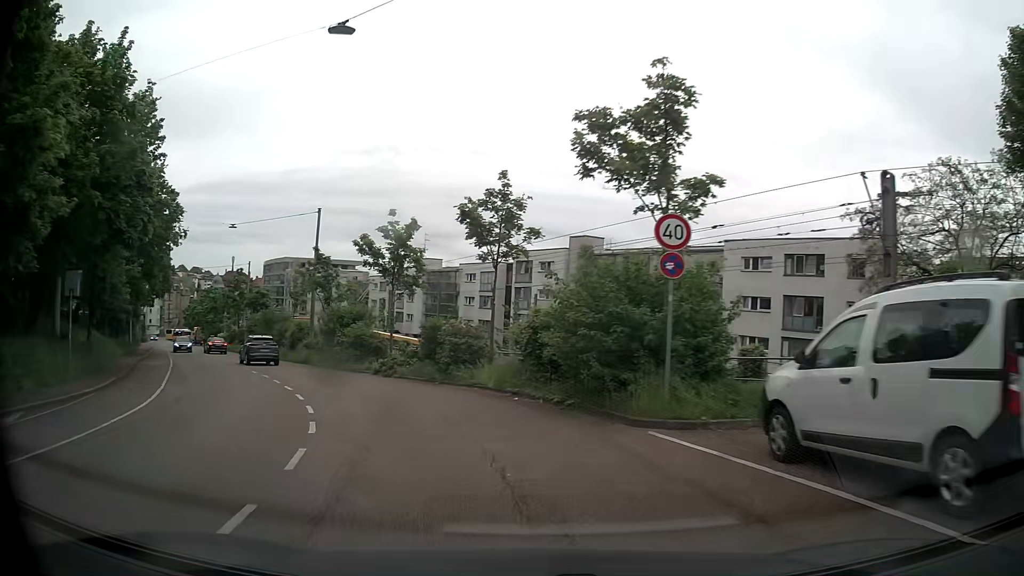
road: tertiary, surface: asphalt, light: Day
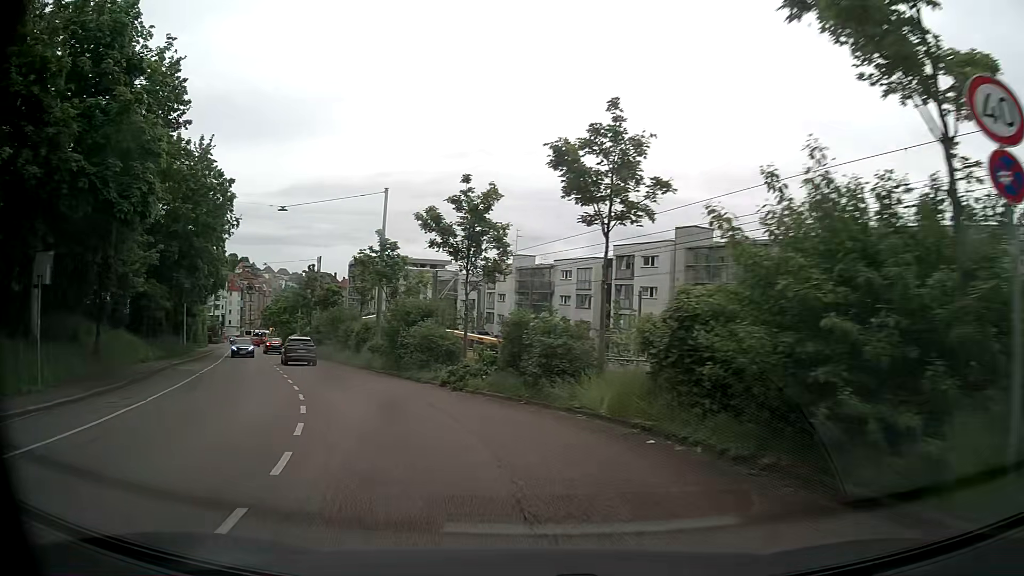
(-0.5, +6.3) m; -9°
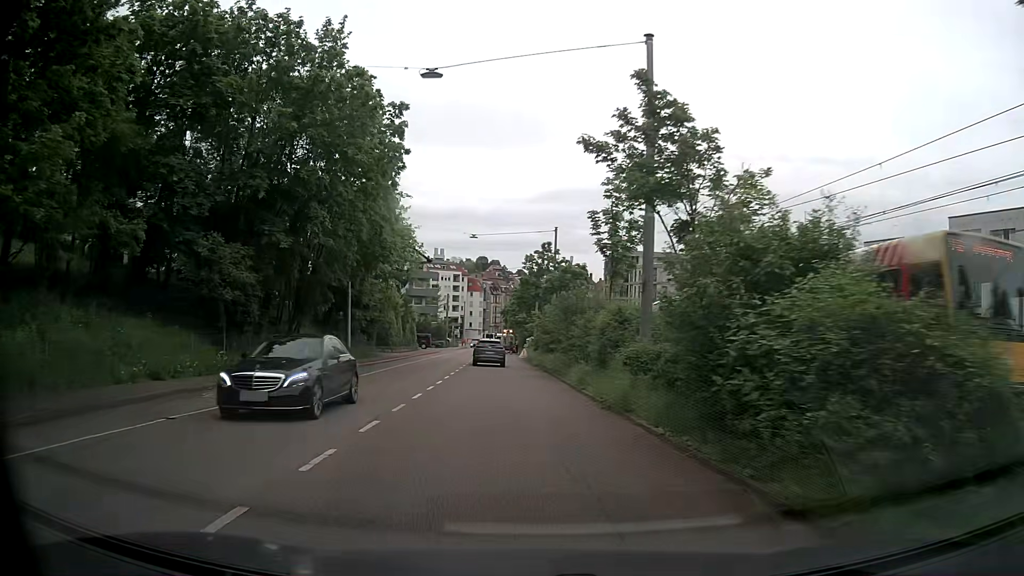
(-3.7, +18.4) m; -22°
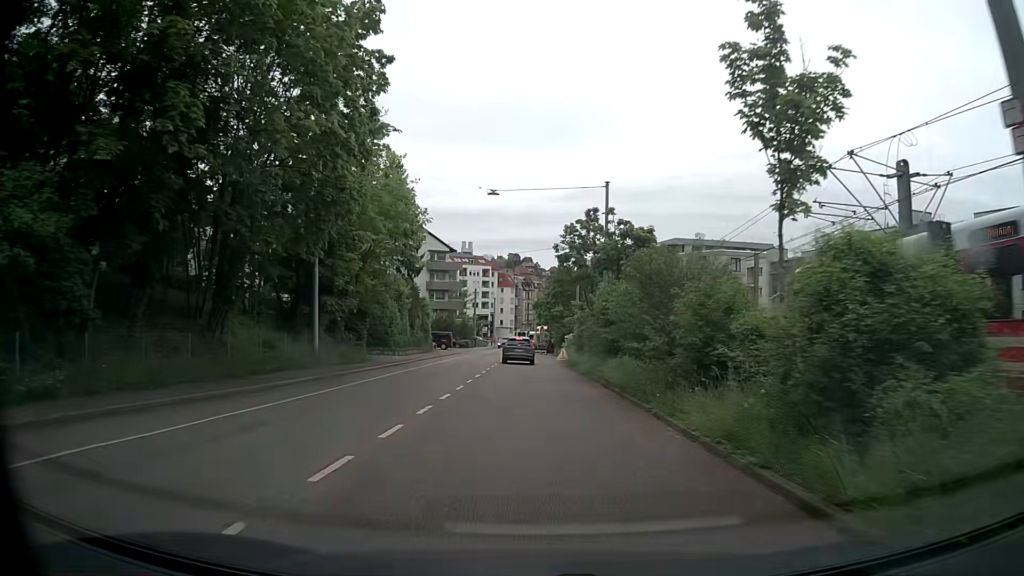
(-0.4, +12.5) m; -3°
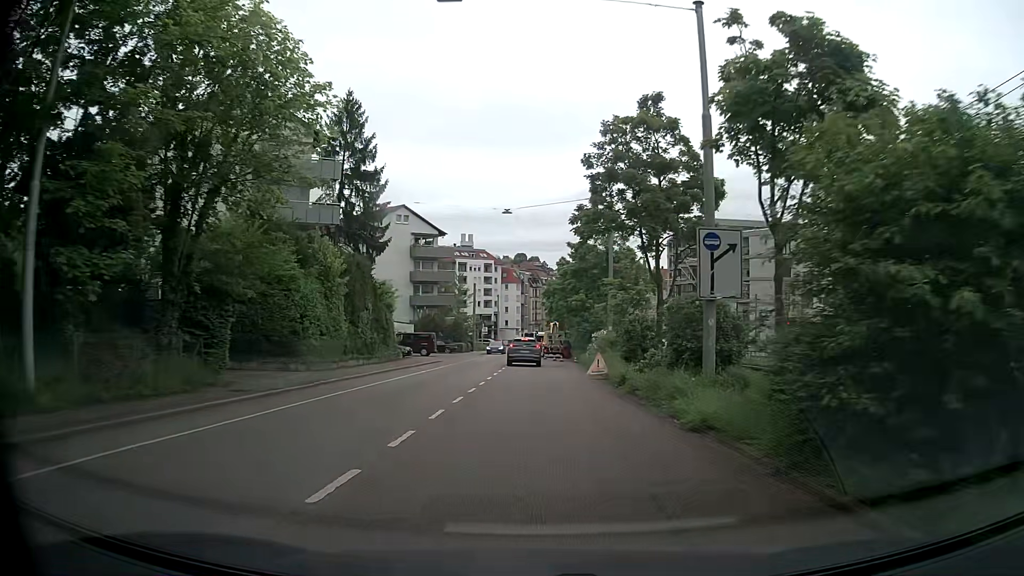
(0.0, +18.7) m; 0°
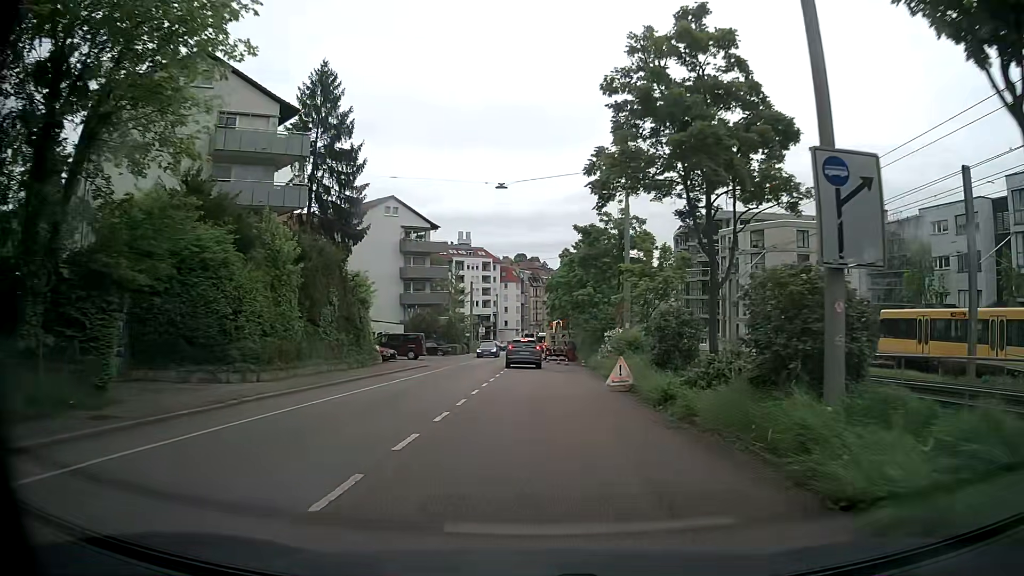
(0.0, +6.2) m; 0°
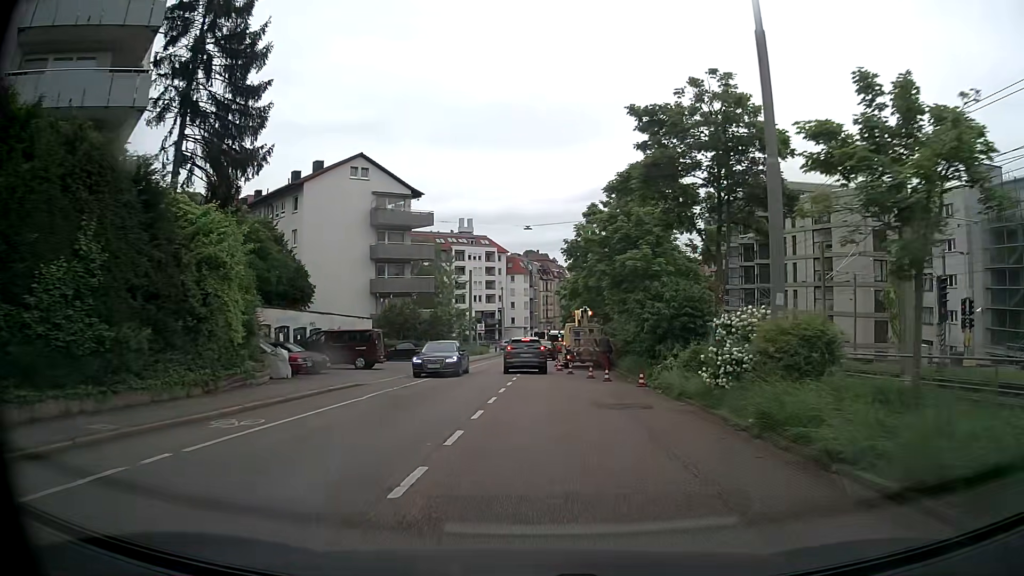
(-0.2, +17.2) m; -1°
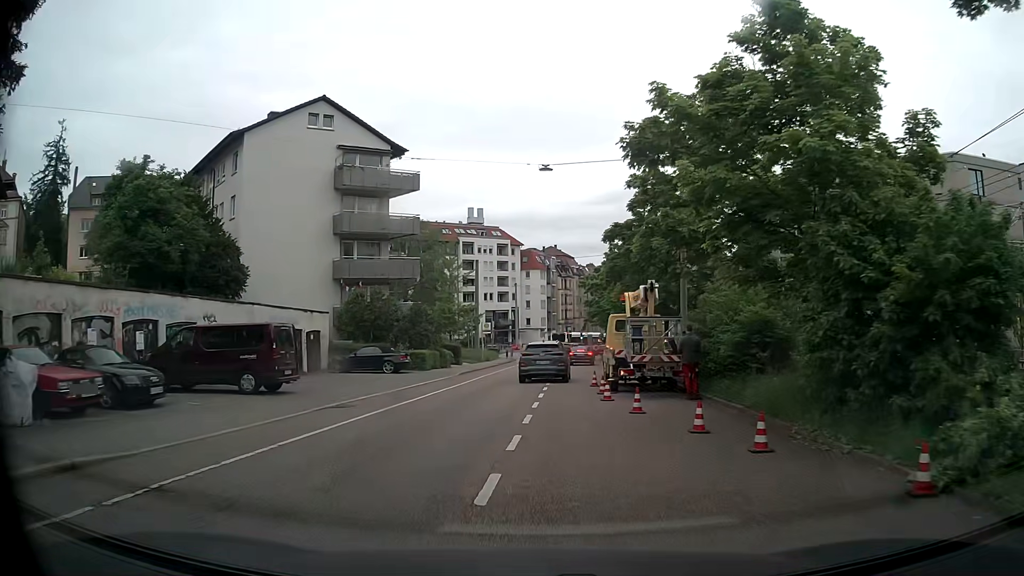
(0.0, +14.8) m; -1°
(0, +10) (0, +20) (+1, +30) (+2, +40) (+3, +50) (+4, +60) (+5, +70) (+7, +80) (+9, +89) (+13, +99) m
